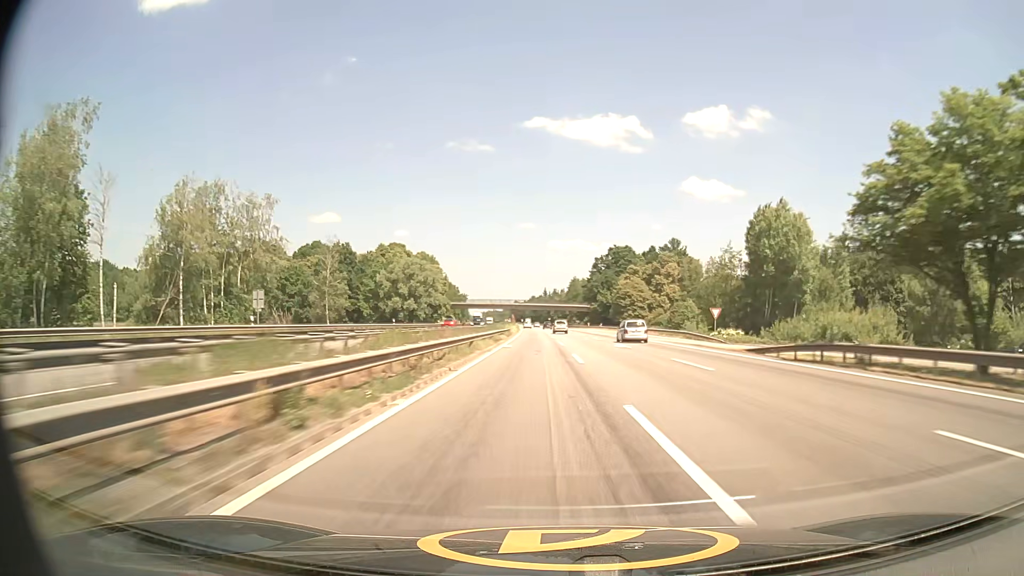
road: motorway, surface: asphalt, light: Day
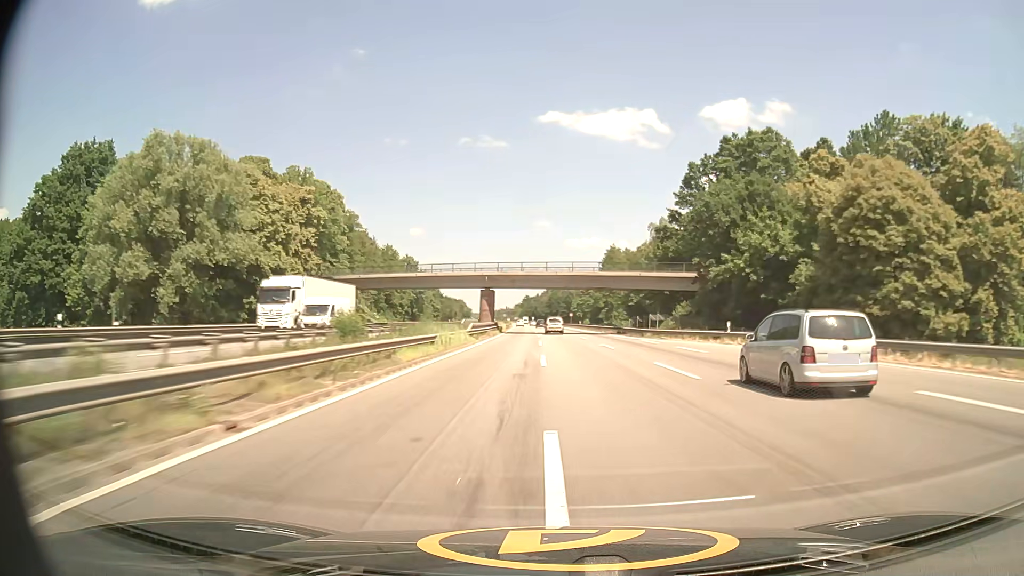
(-1.4, +110.8) m; -1°
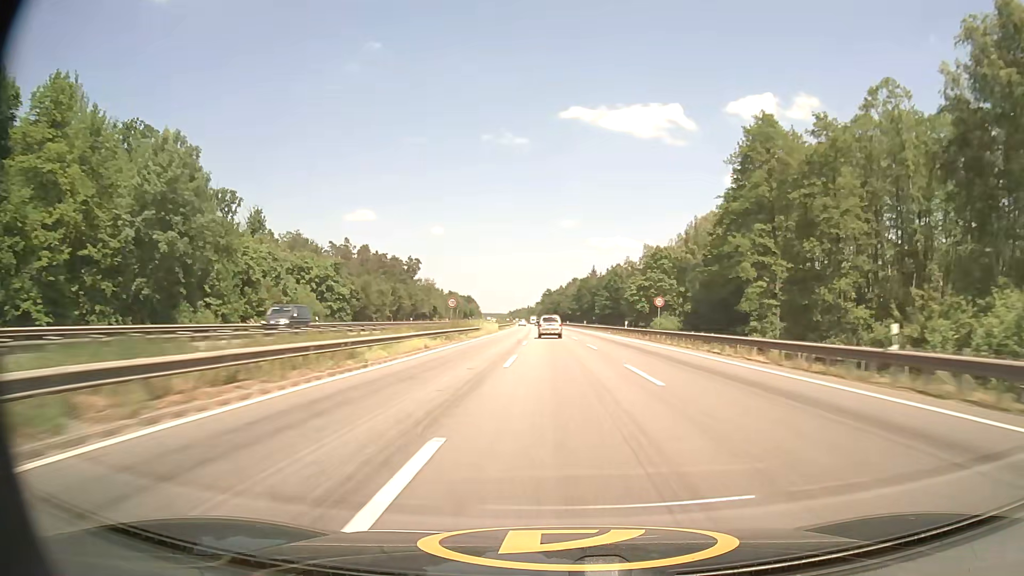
(-1.6, +109.0) m; -2°
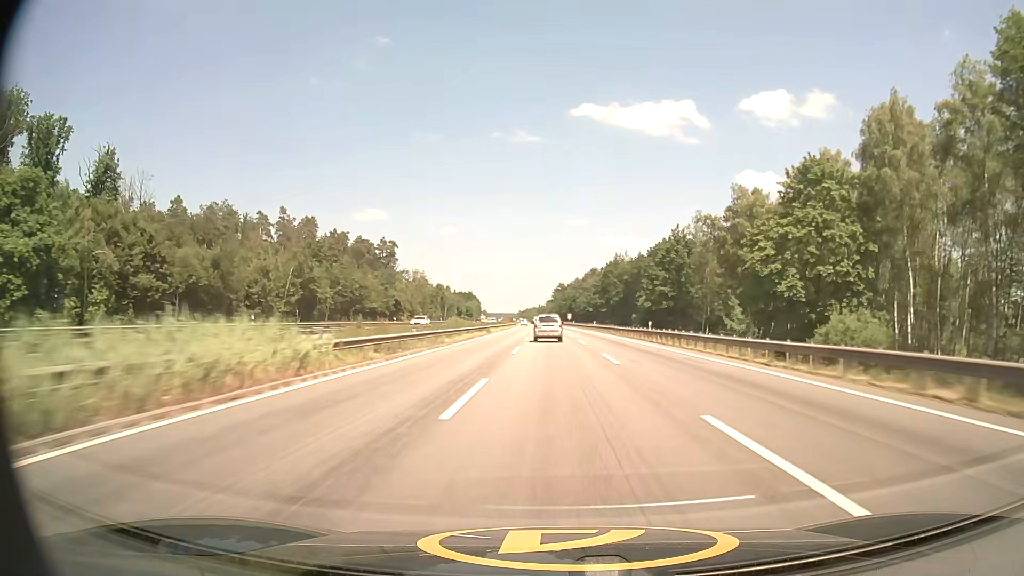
(-0.7, +64.4) m; -1°
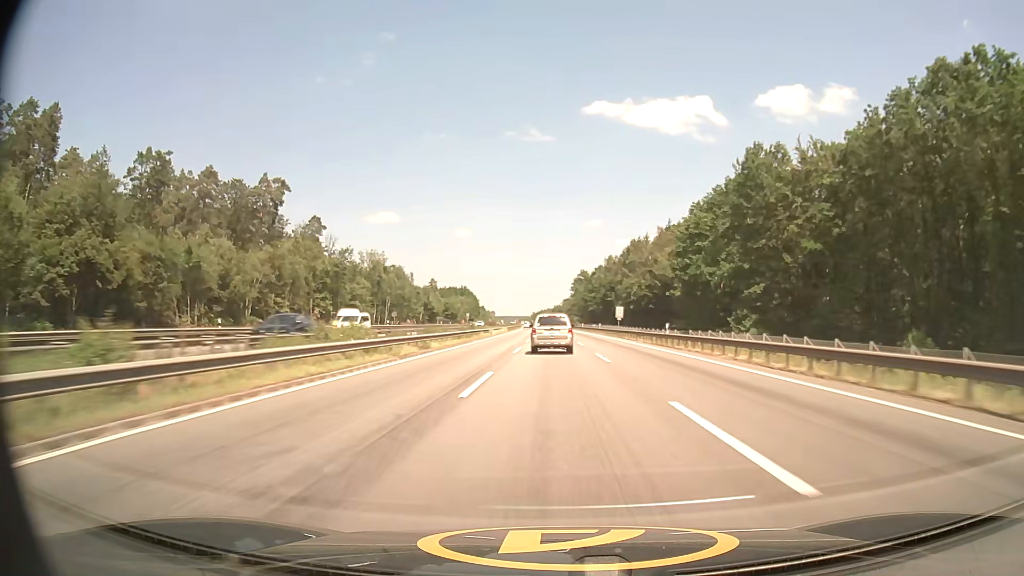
(-1.5, +105.4) m; -1°
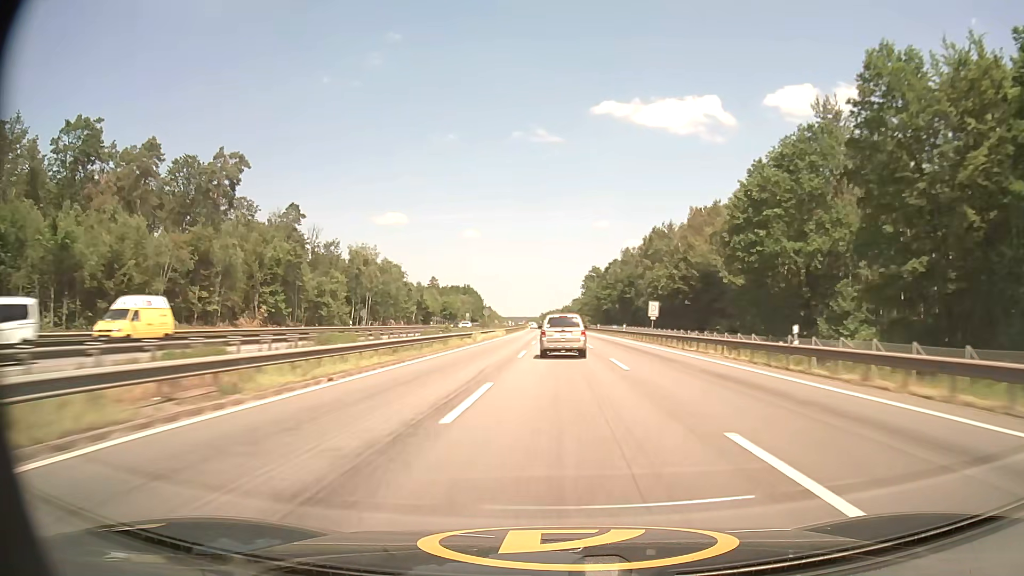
(-0.1, +21.1) m; -1°
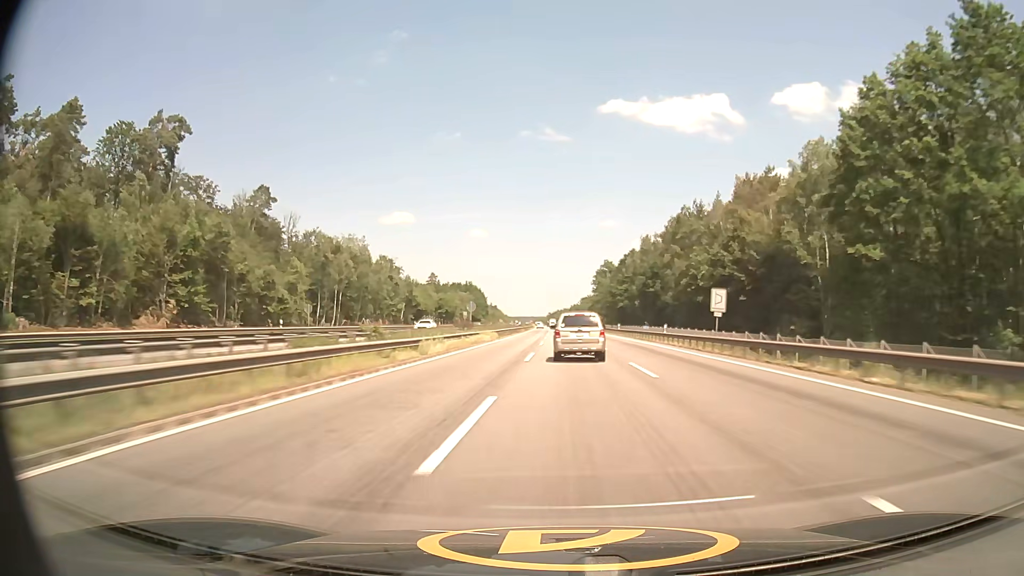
(-0.1, +21.2) m; -1°
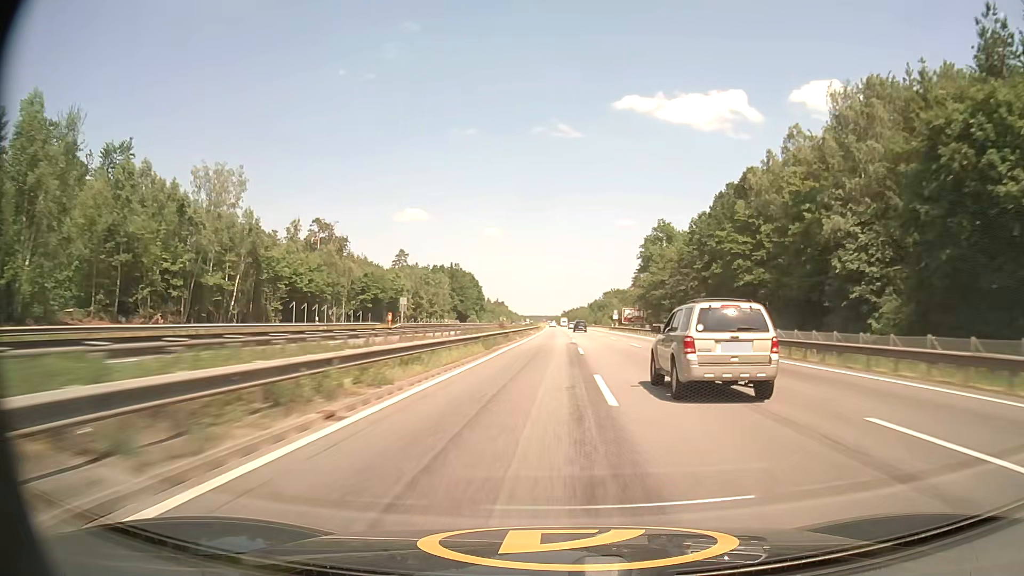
(-1.4, +85.6) m; -1°
(0, +10) (0, +20) (0, +30) (0, +40) (0, +50) (0, +60) (0, +70) (0, +80) (0, +90) (+1, +100) m
